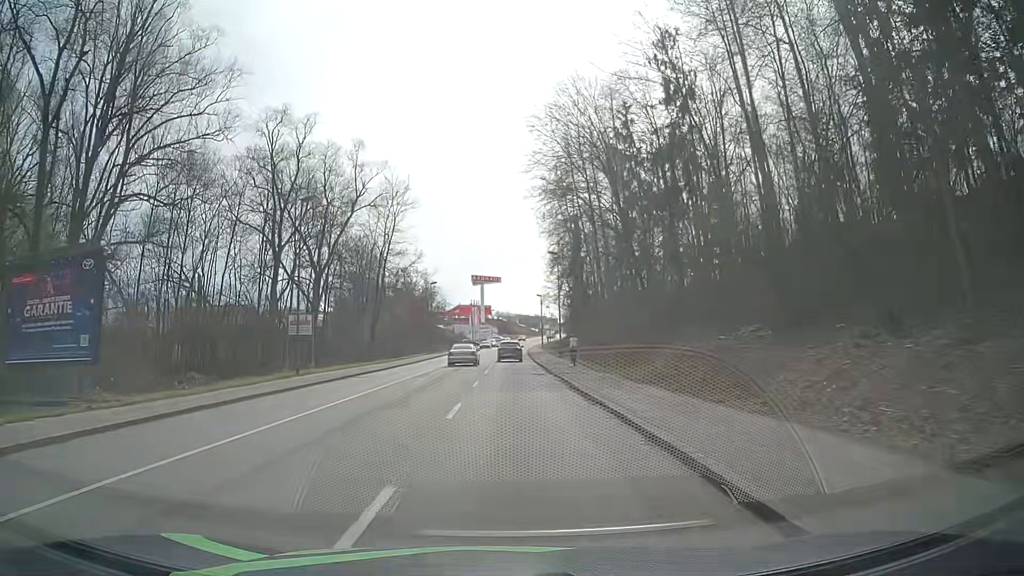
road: tertiary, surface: asphalt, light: Day
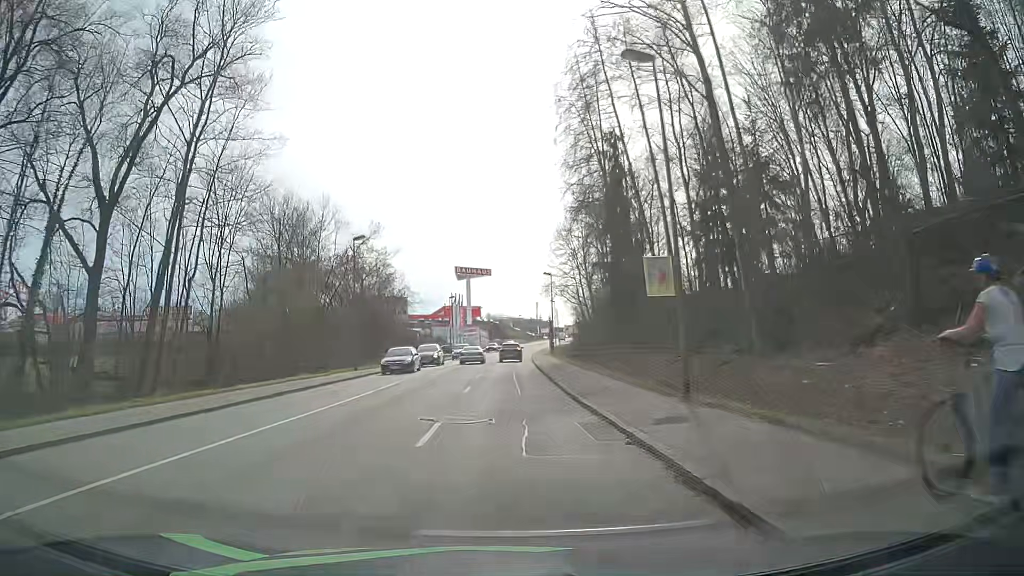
(+0.3, +37.3) m; +1°
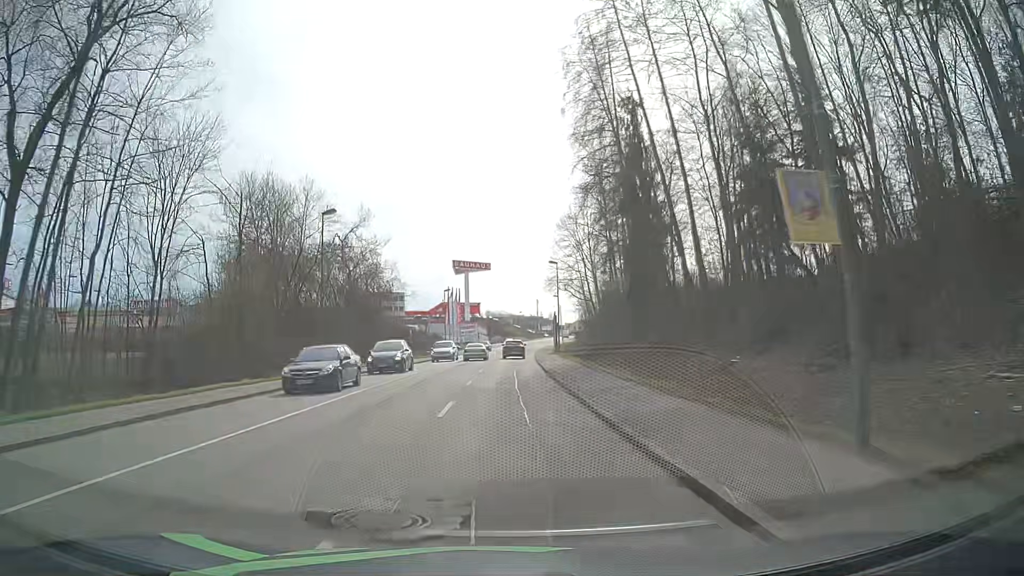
(0.0, +7.5) m; -1°
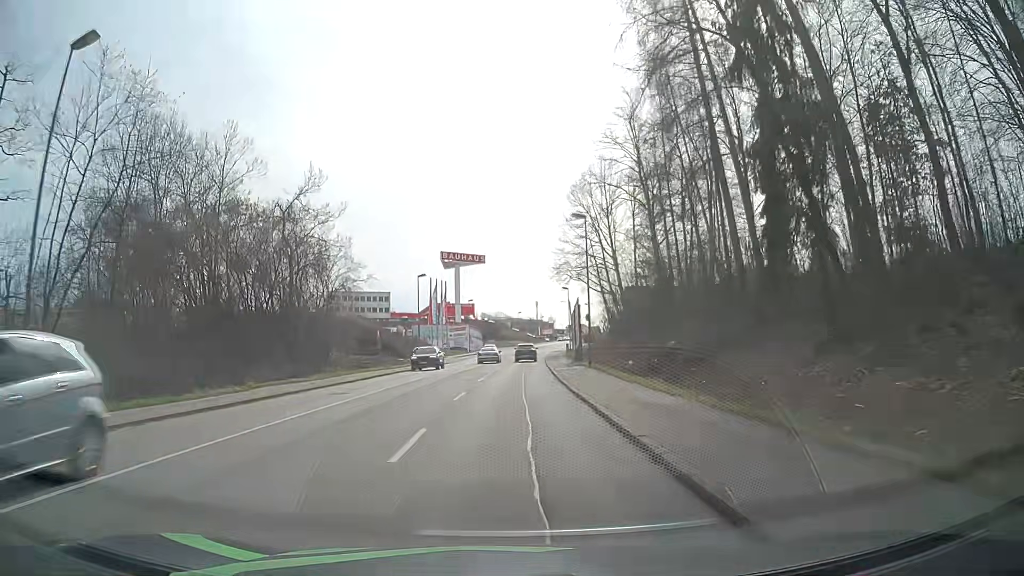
(+0.3, +22.9) m; +1°
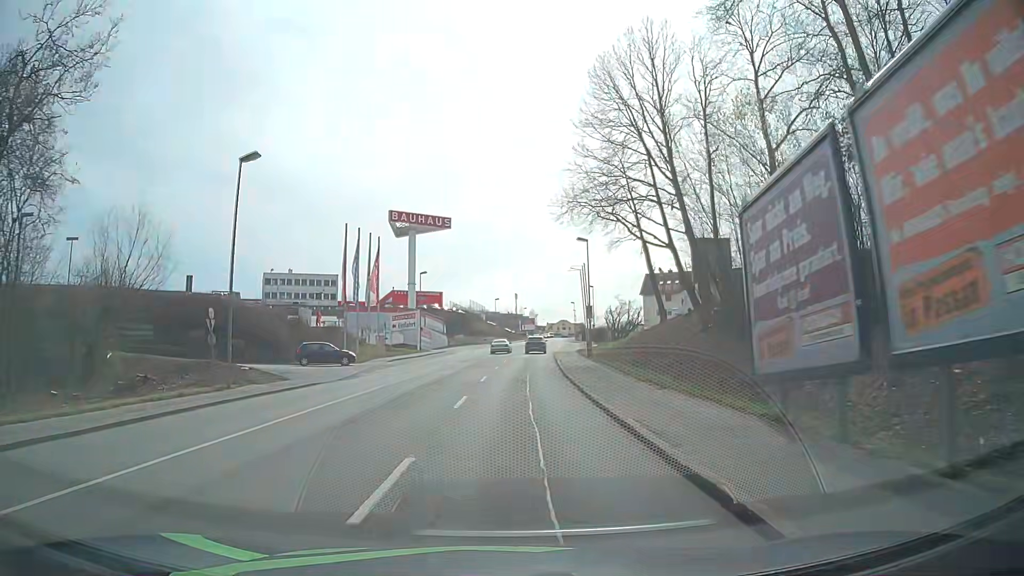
(+0.4, +38.9) m; +2°
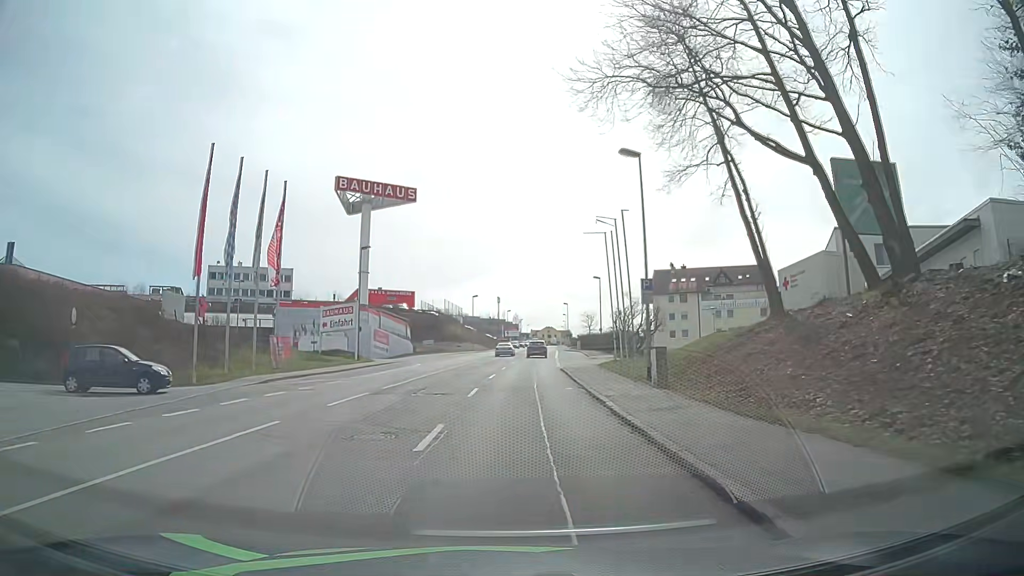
(+0.3, +23.5) m; +1°
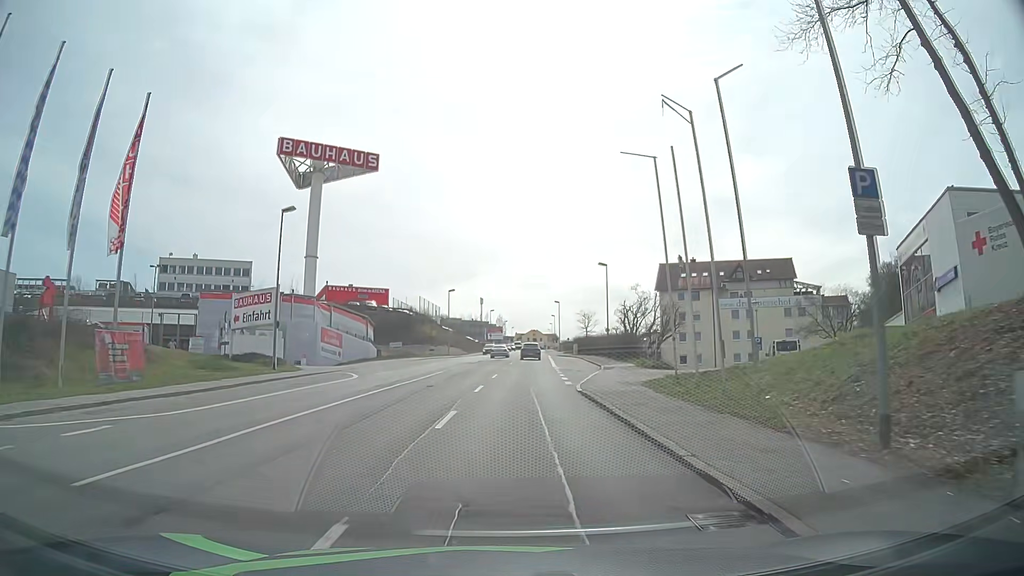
(+0.2, +15.6) m; +2°
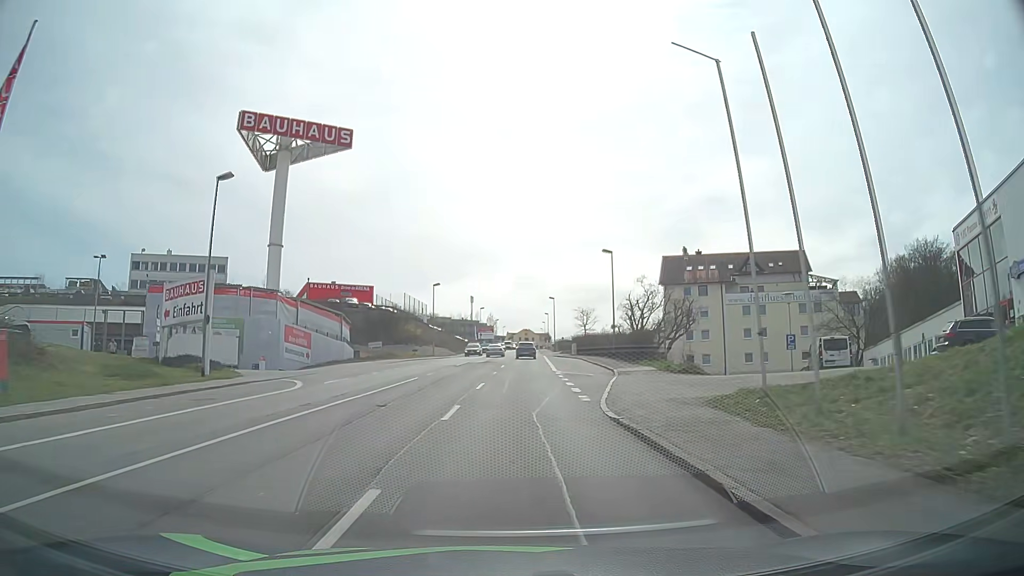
(0.0, +7.8) m; +1°
(0, +10) (0, +20) (0, +30) (+1, +40) (+1, +50) (+1, +60) (+2, +70) (+2, +80) (+2, +90) (+3, +100) m
